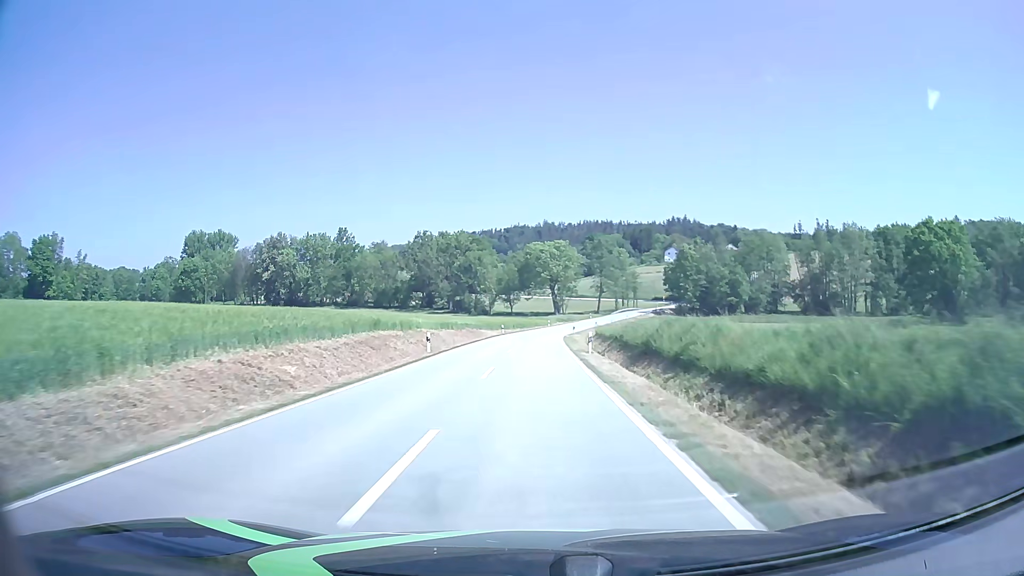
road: tertiary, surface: asphalt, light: Day
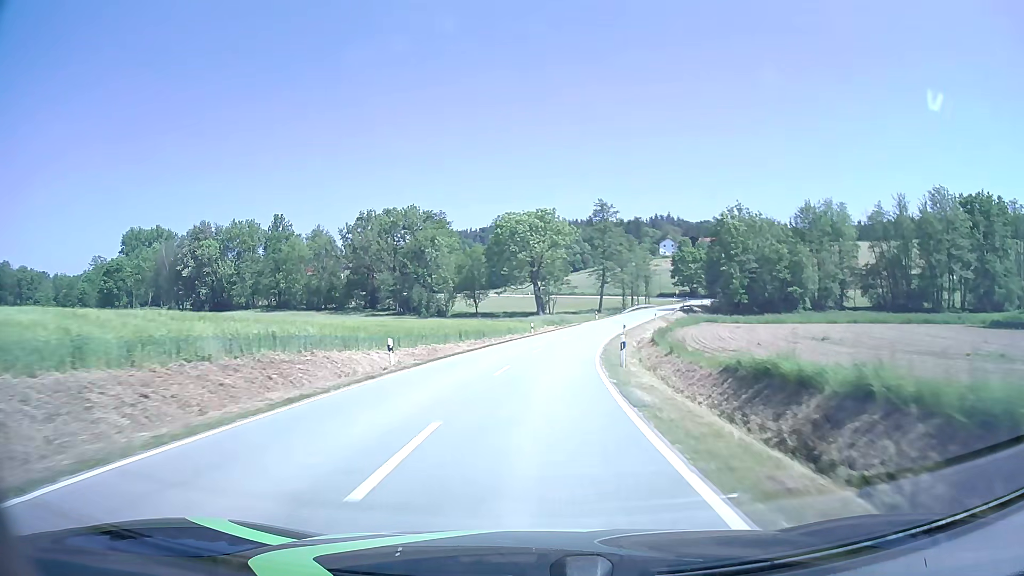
(+0.6, +47.5) m; +2°
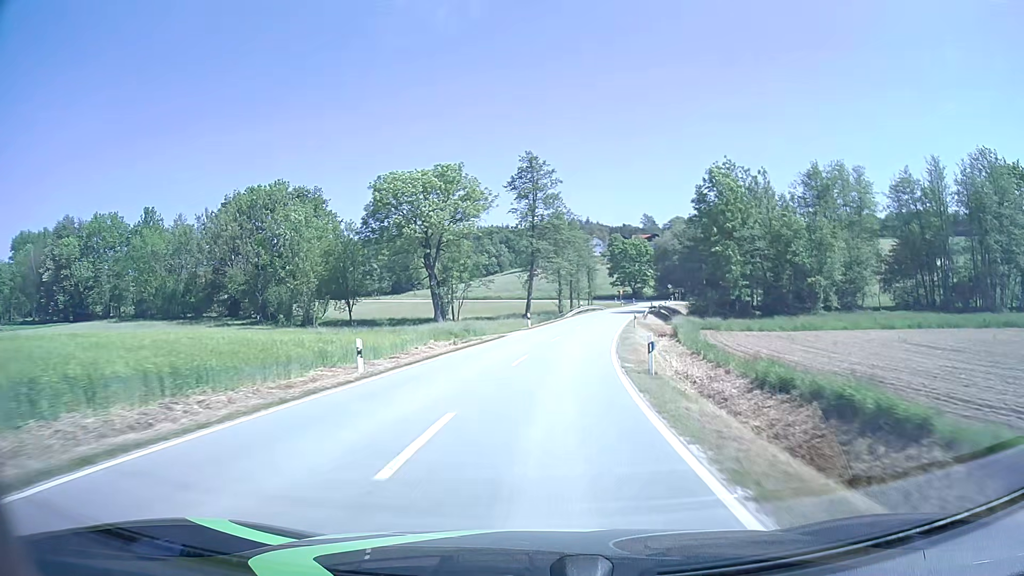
(+2.0, +35.0) m; +7°
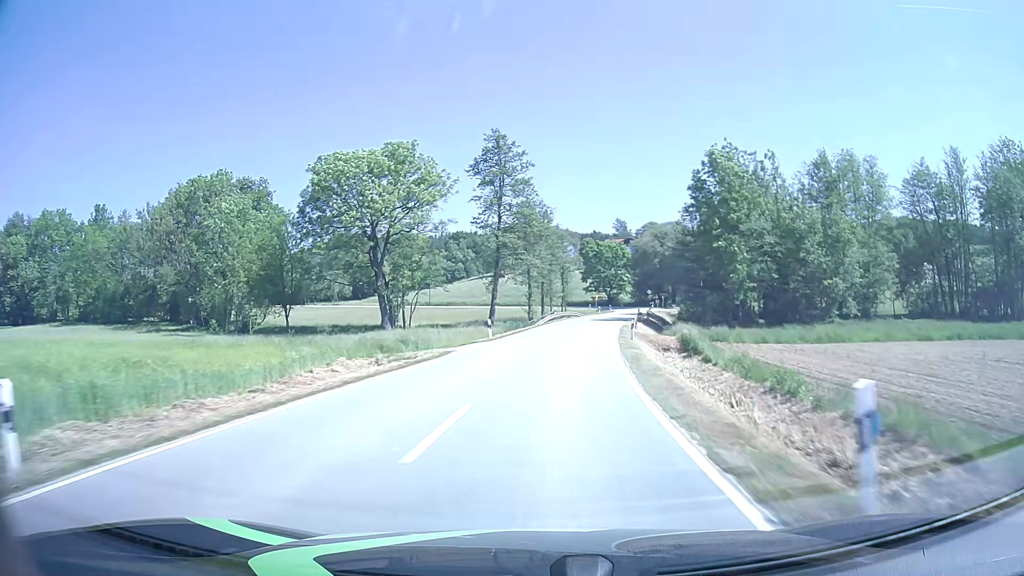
(+0.2, +11.5) m; +3°
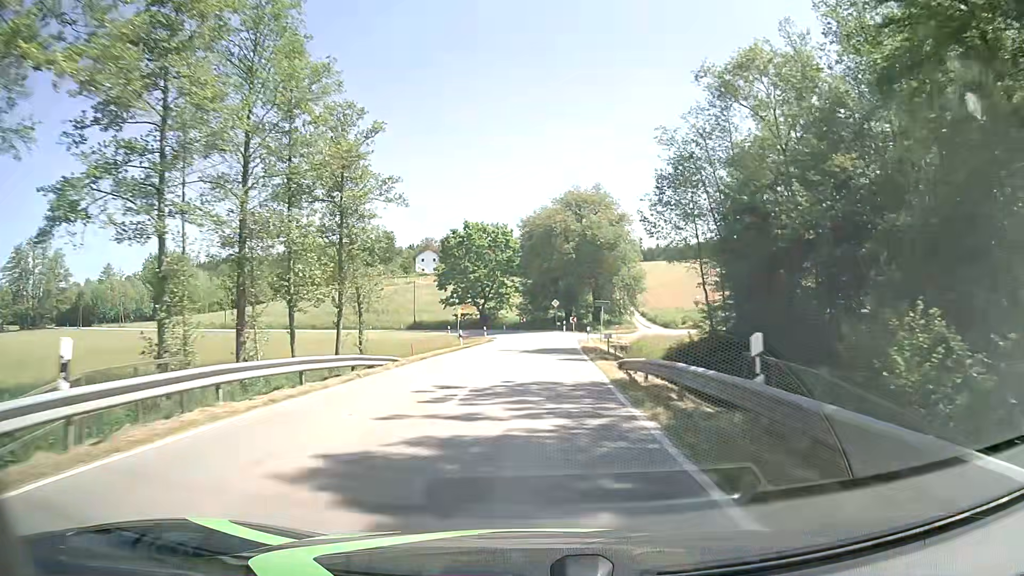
(+5.8, +54.2) m; +11°
(0, +10) (0, +20) (0, +30) (+1, +40) (+1, +50) (+1, +60) (-2, +70) (-7, +78) (-15, +84) (-24, +89) m
